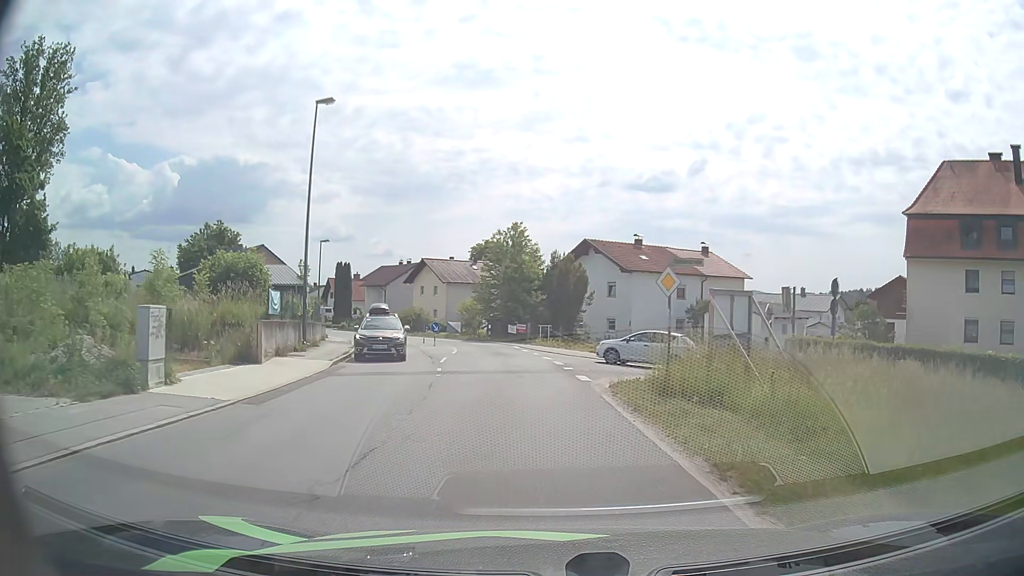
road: unclassified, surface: asphalt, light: Day
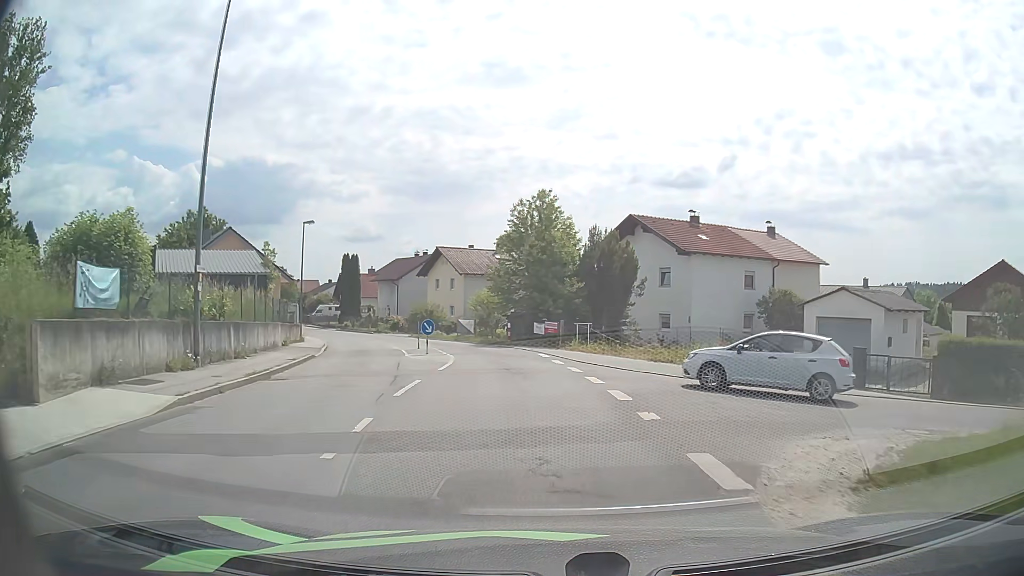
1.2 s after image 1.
(-0.3, +11.0) m; -3°
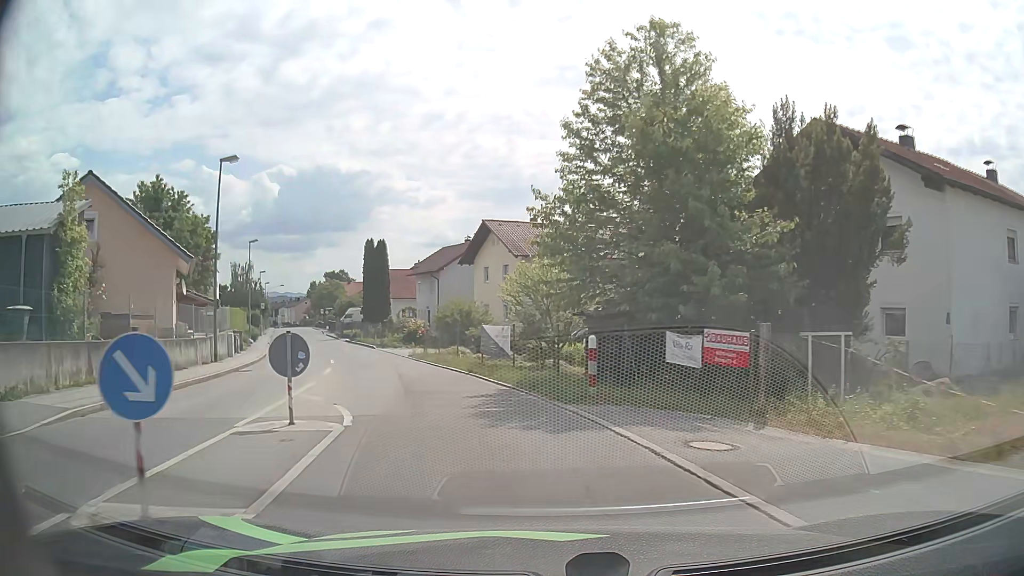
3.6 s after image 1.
(-1.1, +21.5) m; -6°
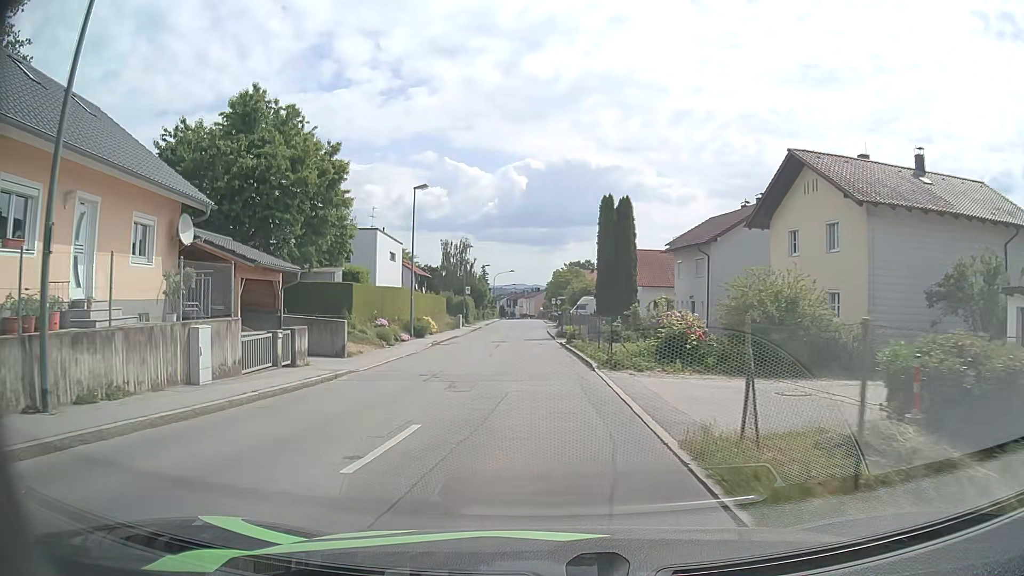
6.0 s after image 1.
(-3.9, +19.5) m; -22°
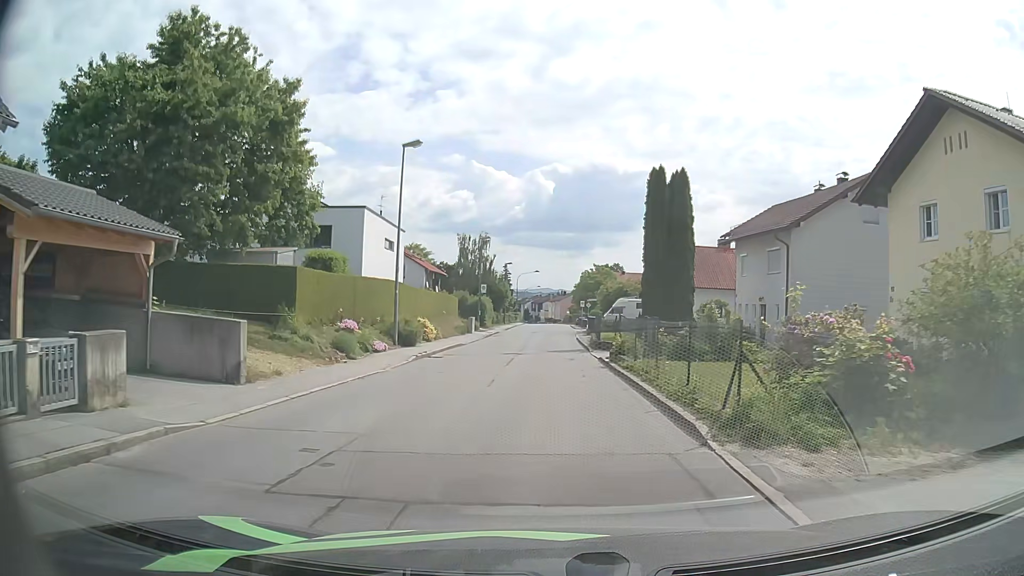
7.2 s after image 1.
(-0.3, +9.7) m; -2°
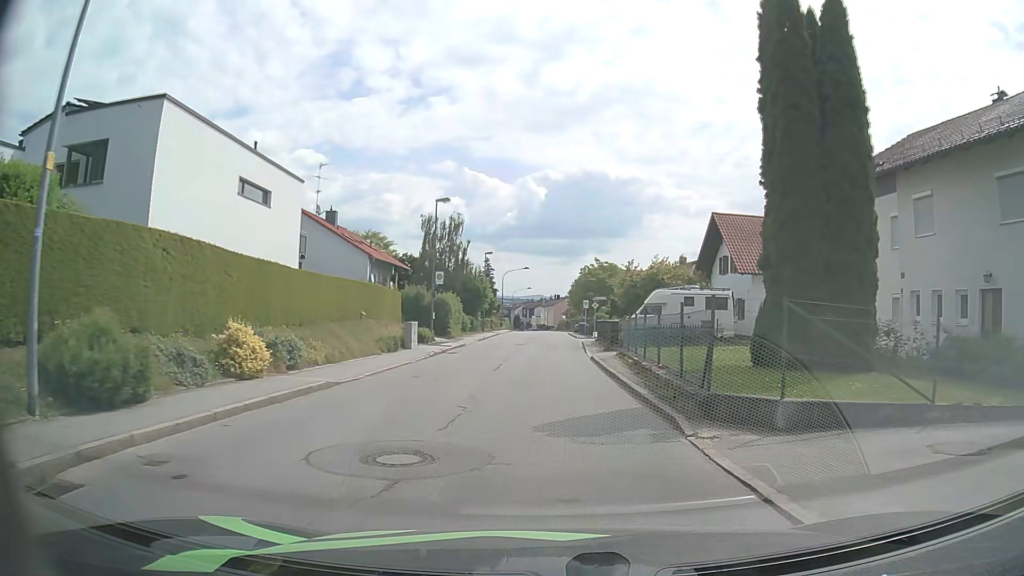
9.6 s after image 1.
(+0.1, +20.1) m; +1°
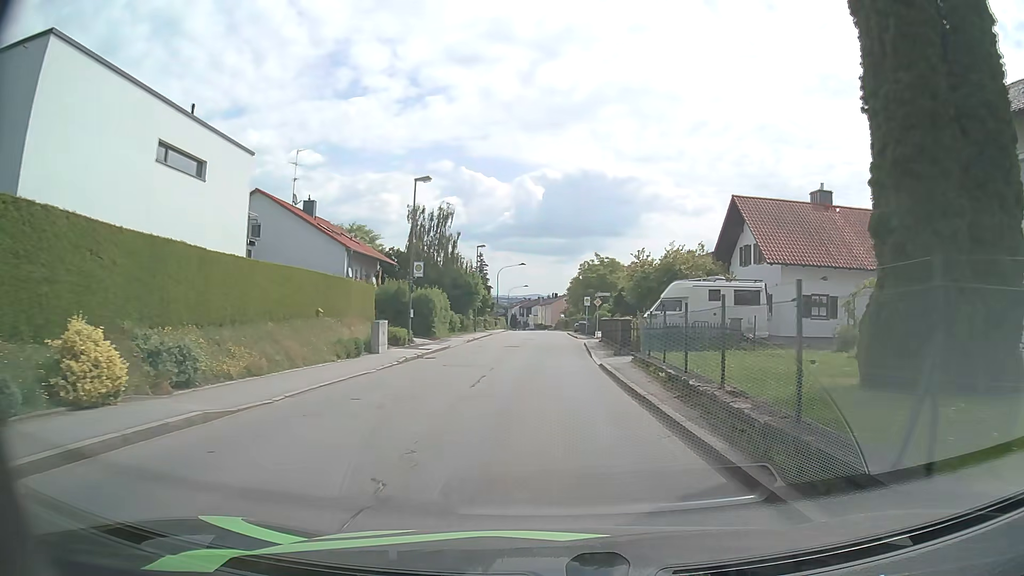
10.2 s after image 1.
(0.0, +5.3) m; 0°
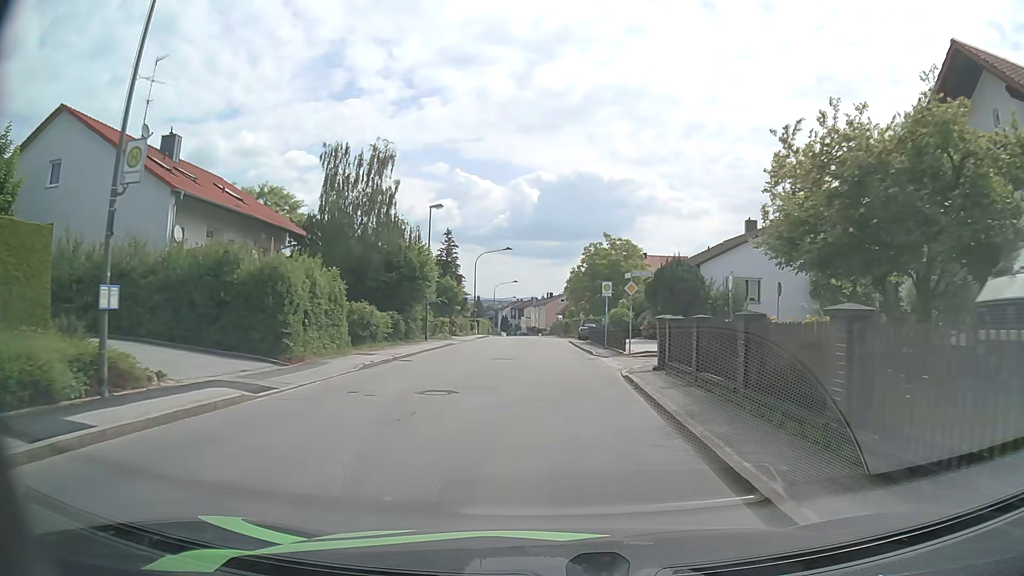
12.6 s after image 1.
(+0.2, +22.5) m; 0°
(0, +10) (0, +20) (0, +30) (0, +40) (0, +50) (0, +60) (0, +70) (0, +80) (-1, +90) (-1, +100) m
